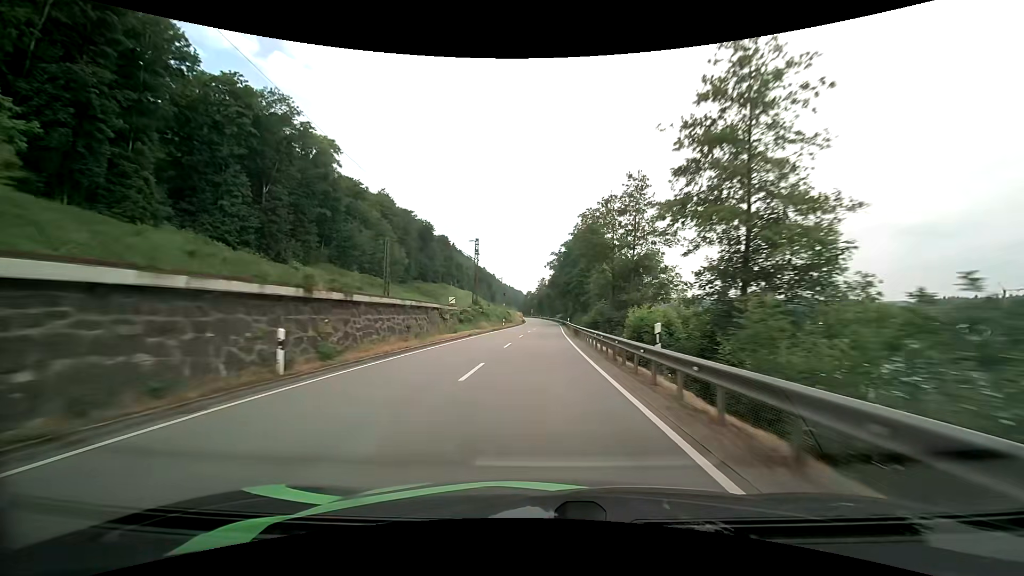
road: primary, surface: asphalt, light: Day
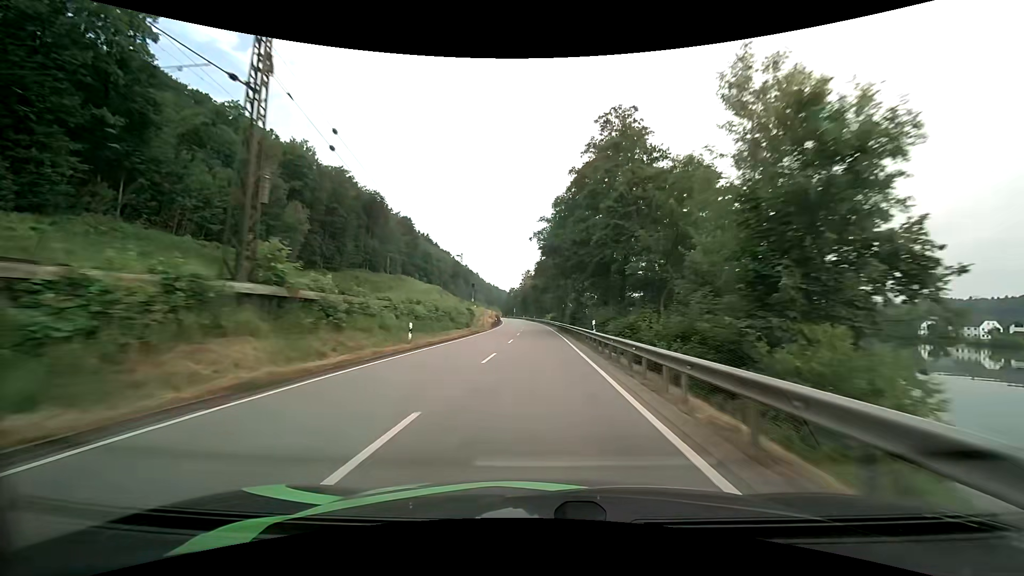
(+0.5, +43.2) m; +2°
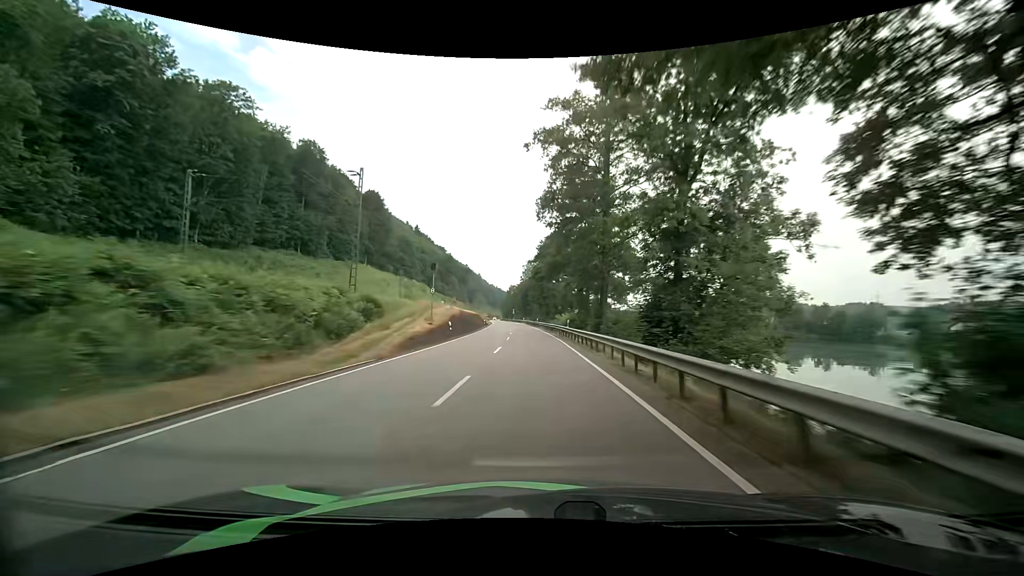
(0.0, +43.1) m; -1°
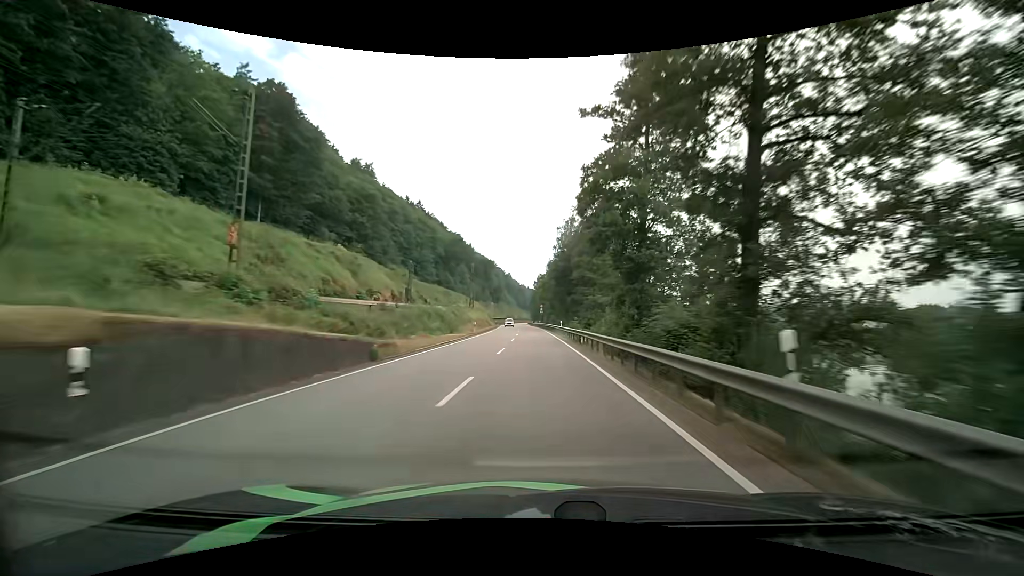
(-2.0, +71.7) m; -4°
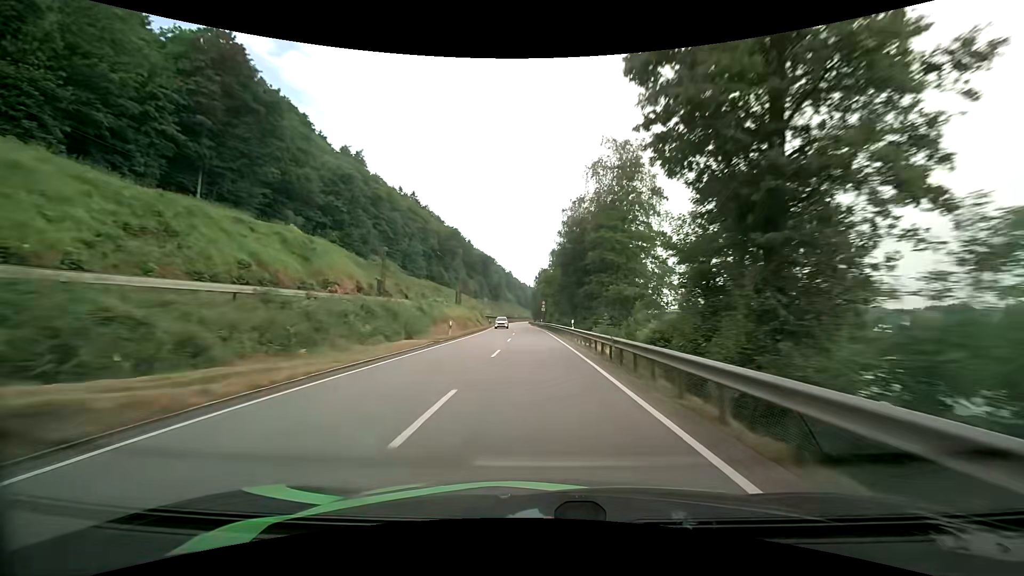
(-0.1, +14.3) m; 0°
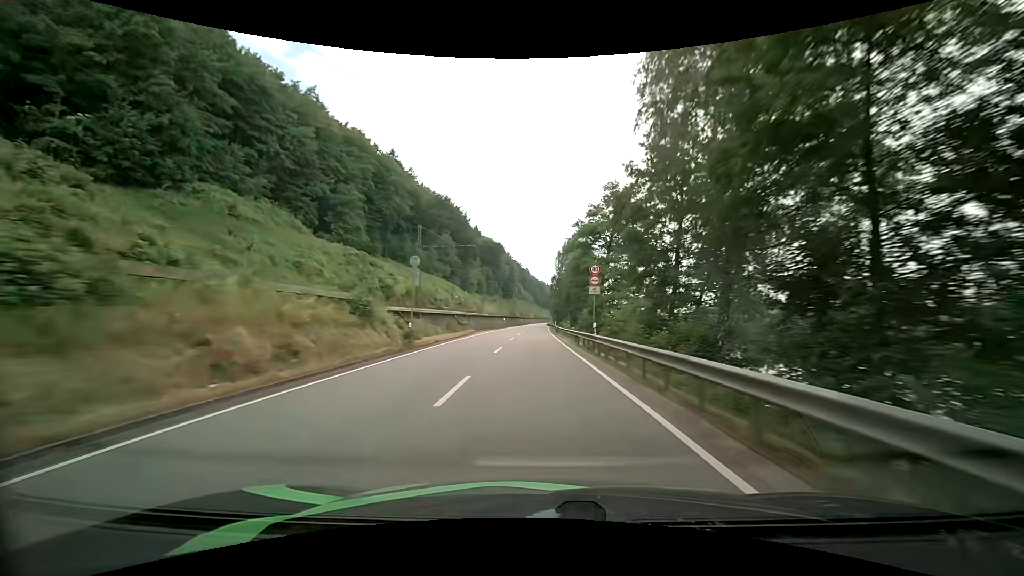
(-1.3, +57.4) m; -2°
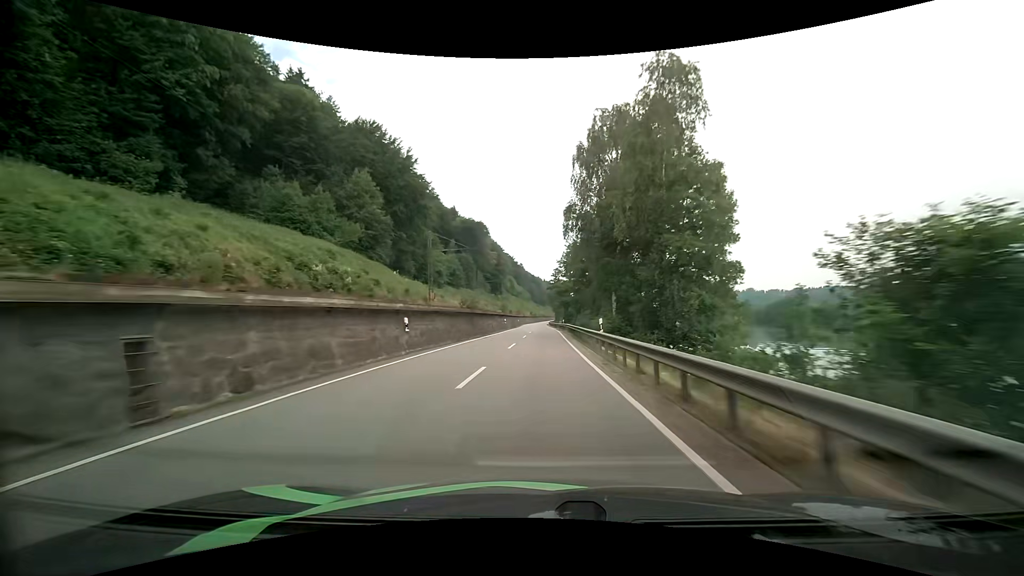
(+0.1, +58.0) m; 0°
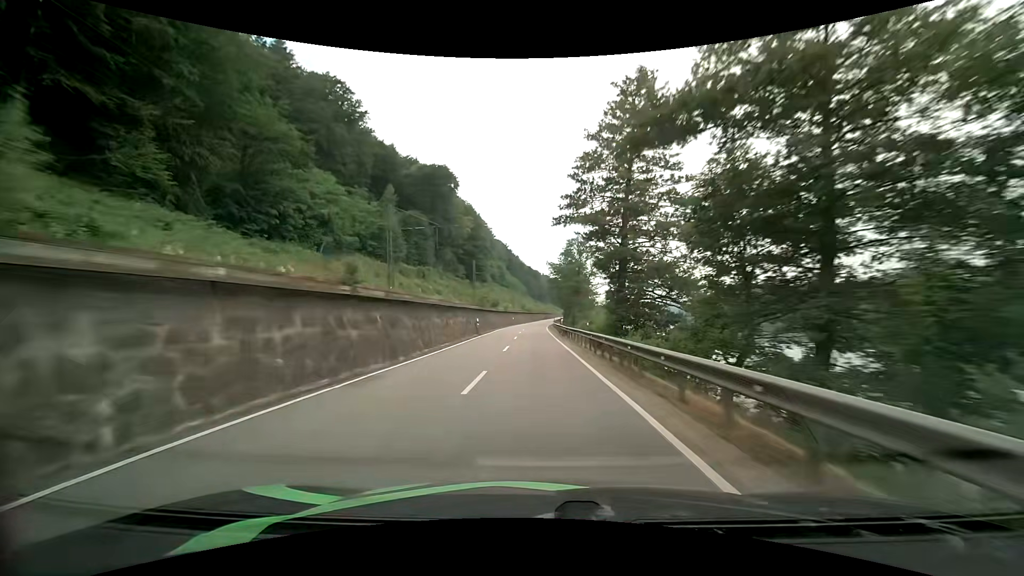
(+0.6, +72.0) m; 0°
(0, +10) (0, +20) (0, +30) (0, +40) (0, +50) (0, +60) (0, +70) (0, +80) (0, +90) (+1, +100) m
